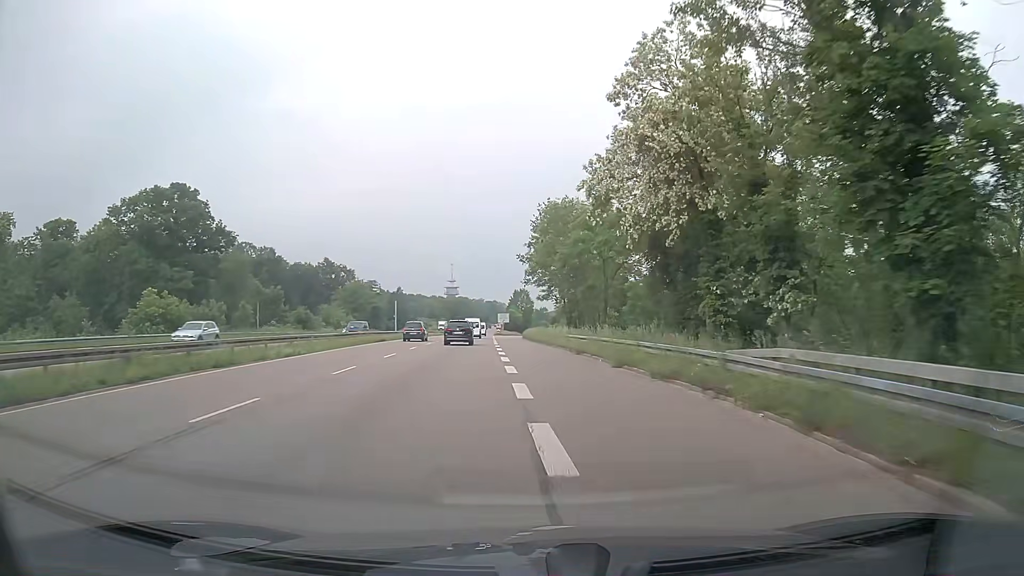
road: trunk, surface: asphalt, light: Day
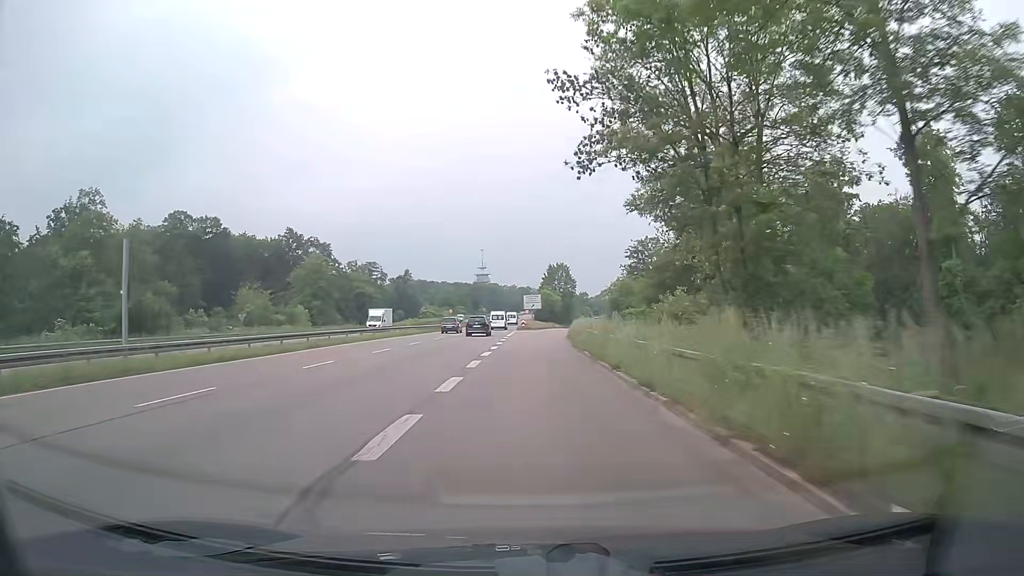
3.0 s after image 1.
(-1.3, +53.2) m; -3°
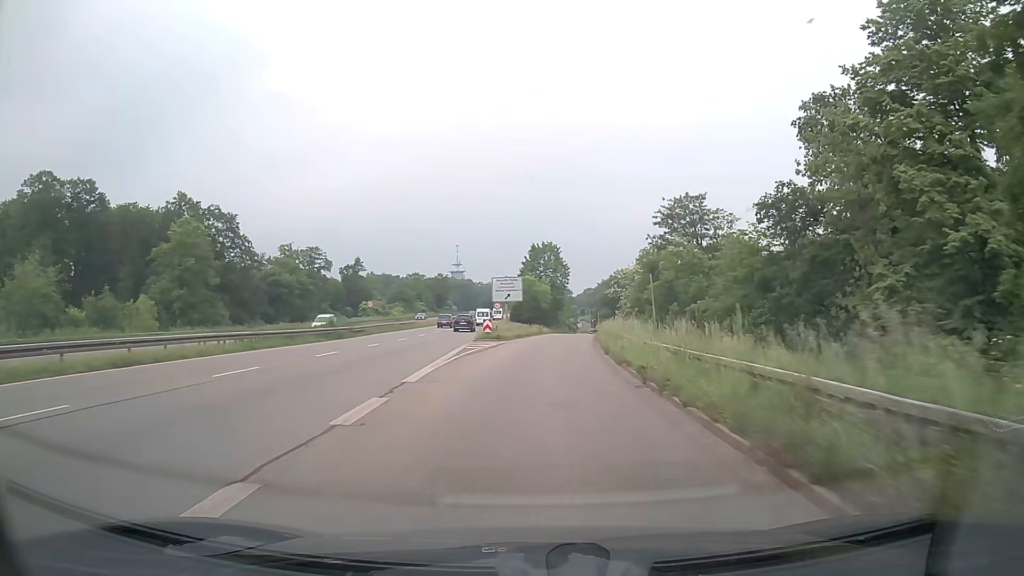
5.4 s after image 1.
(+0.3, +39.9) m; +2°
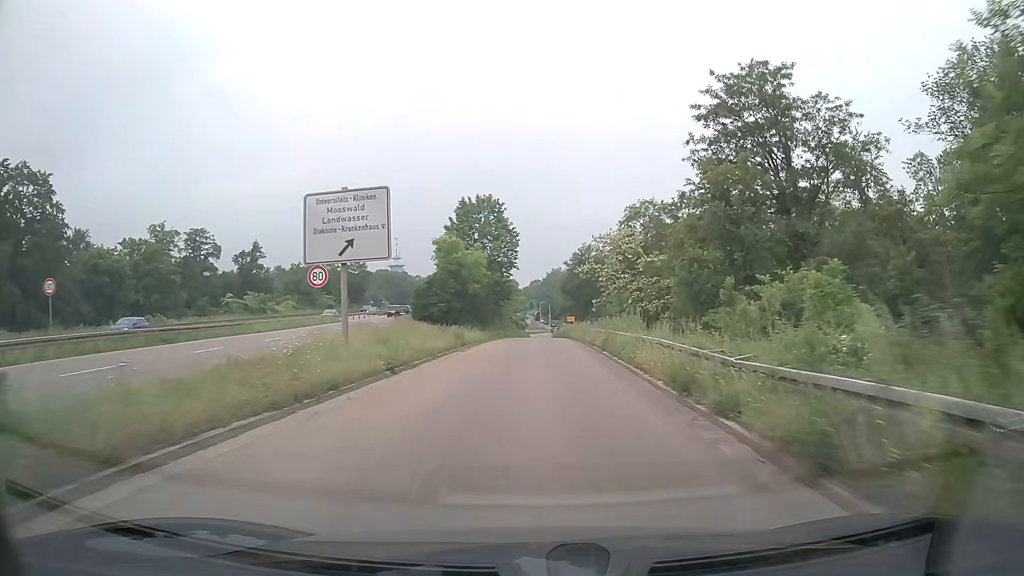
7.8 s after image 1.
(+1.5, +37.1) m; +5°
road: trunk_link
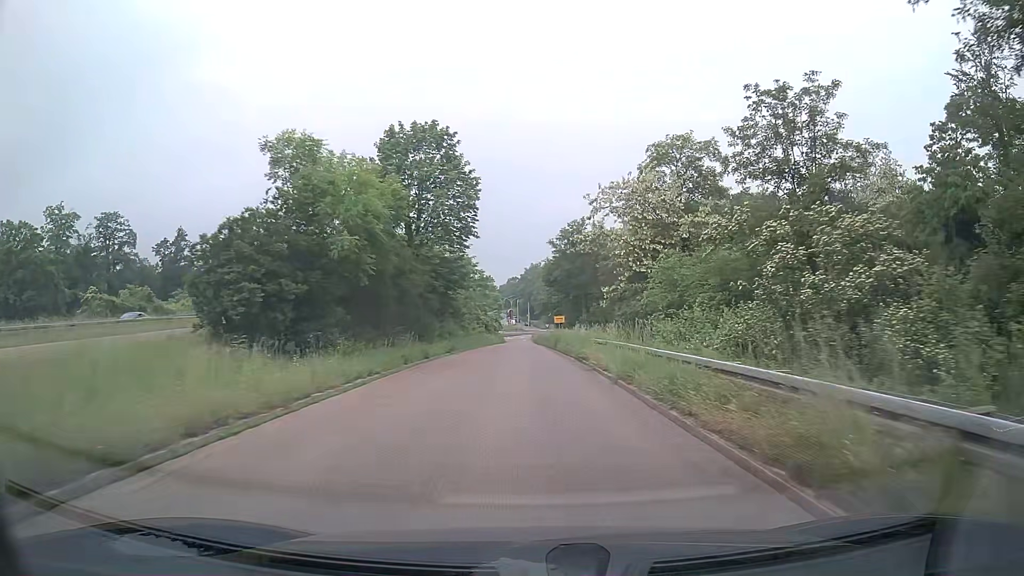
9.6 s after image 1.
(+0.4, +26.2) m; +1°
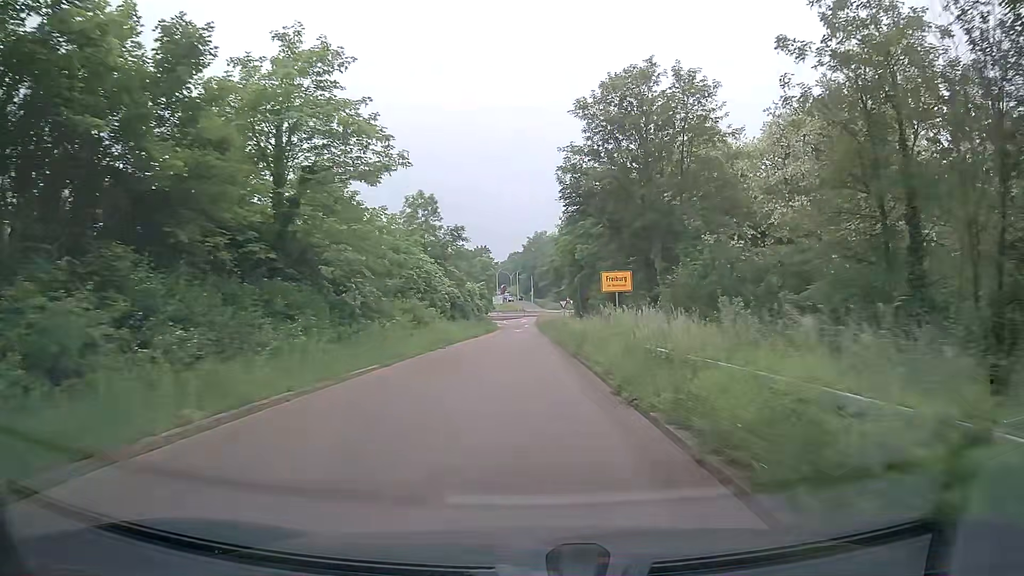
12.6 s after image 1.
(+0.1, +41.1) m; -1°
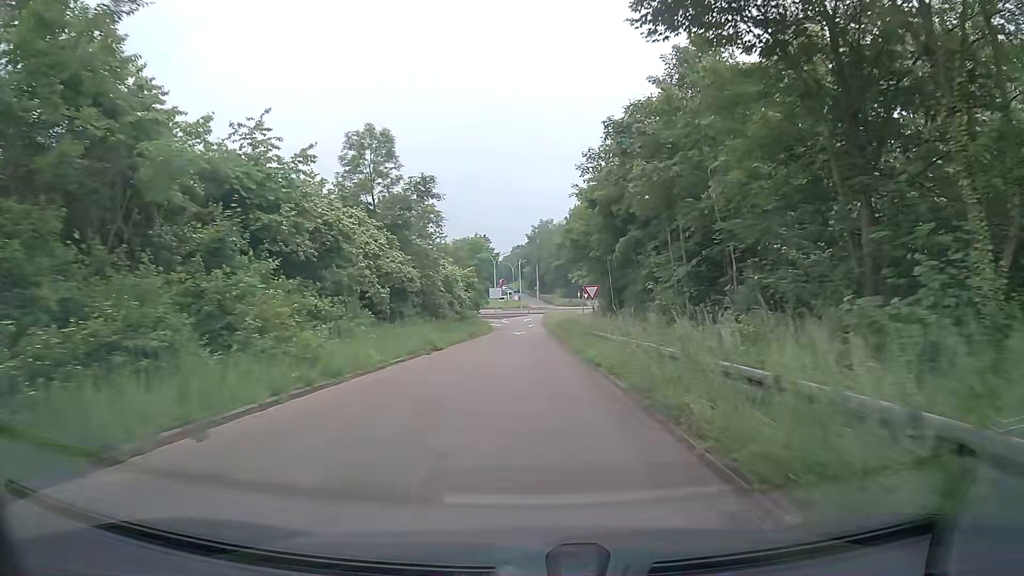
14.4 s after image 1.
(+0.1, +22.3) m; +1°
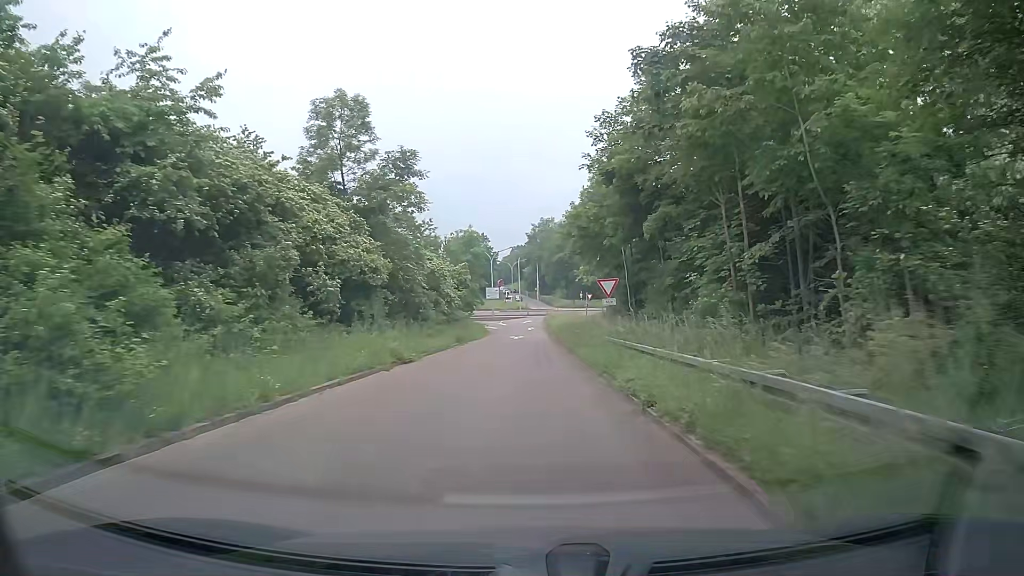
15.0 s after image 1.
(-0.1, +7.0) m; 0°
(0, +10) (0, +20) (0, +30) (0, +40) (0, +50) (-1, +60) (-1, +70) (-1, +80) (0, +90) (+5, +98) m
